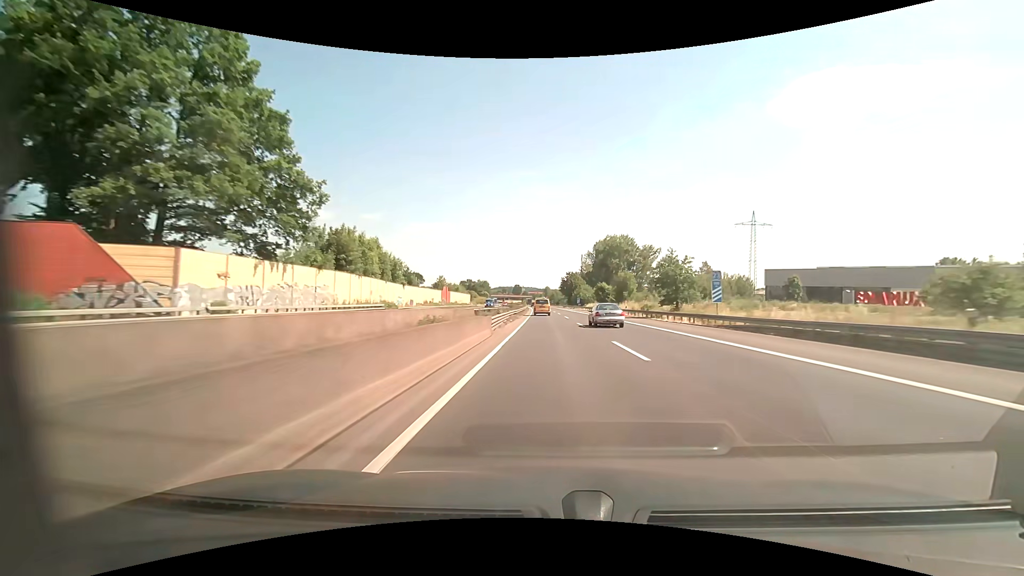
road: motorway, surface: asphalt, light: Day
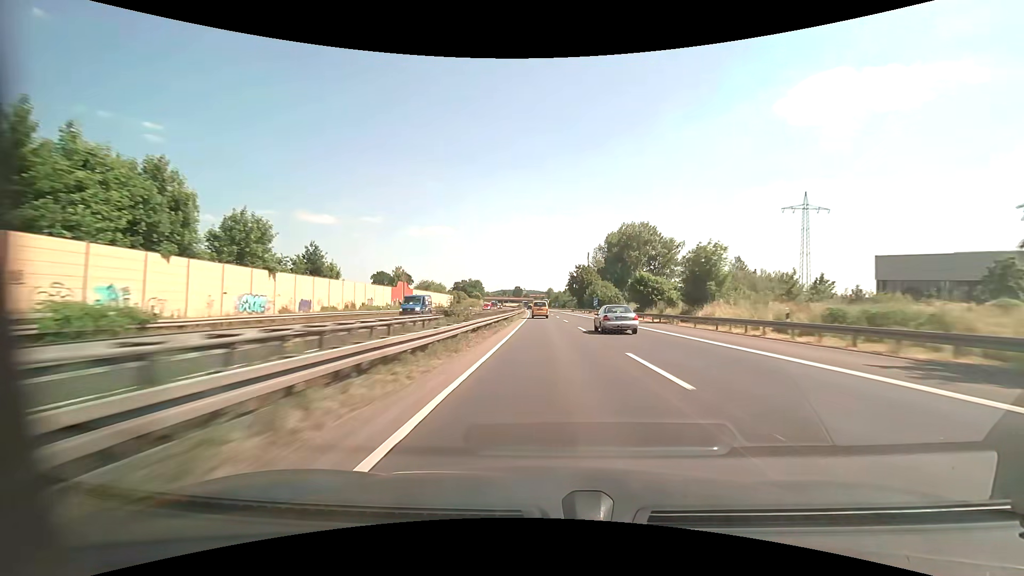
(+0.1, +39.9) m; 0°
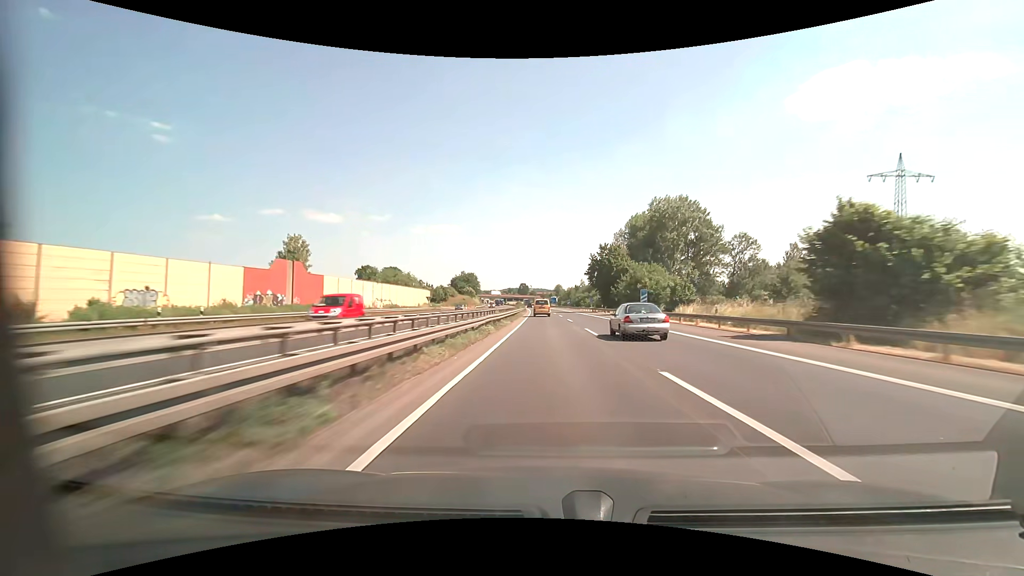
(-0.3, +40.3) m; -1°
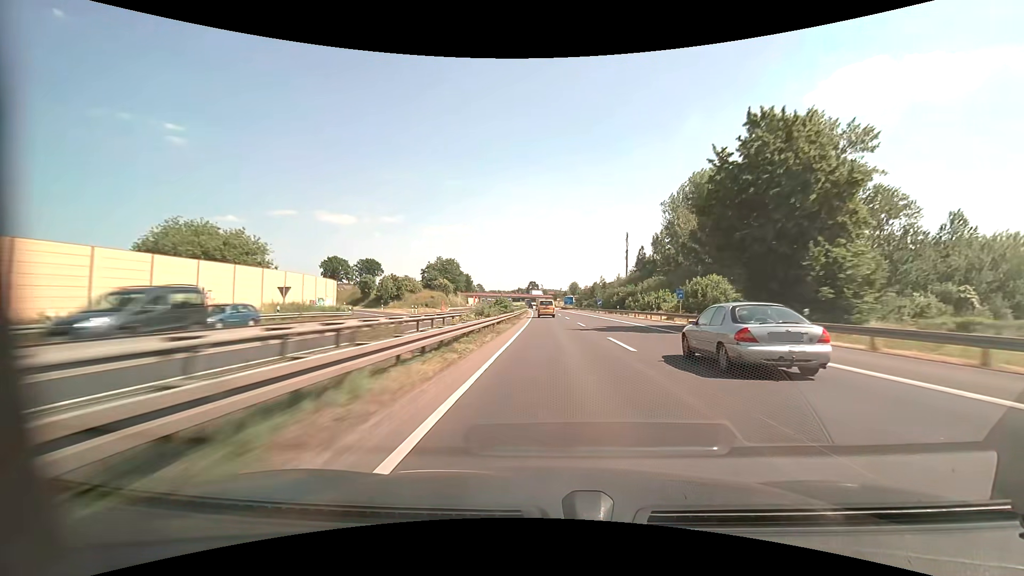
(-0.7, +60.7) m; -1°
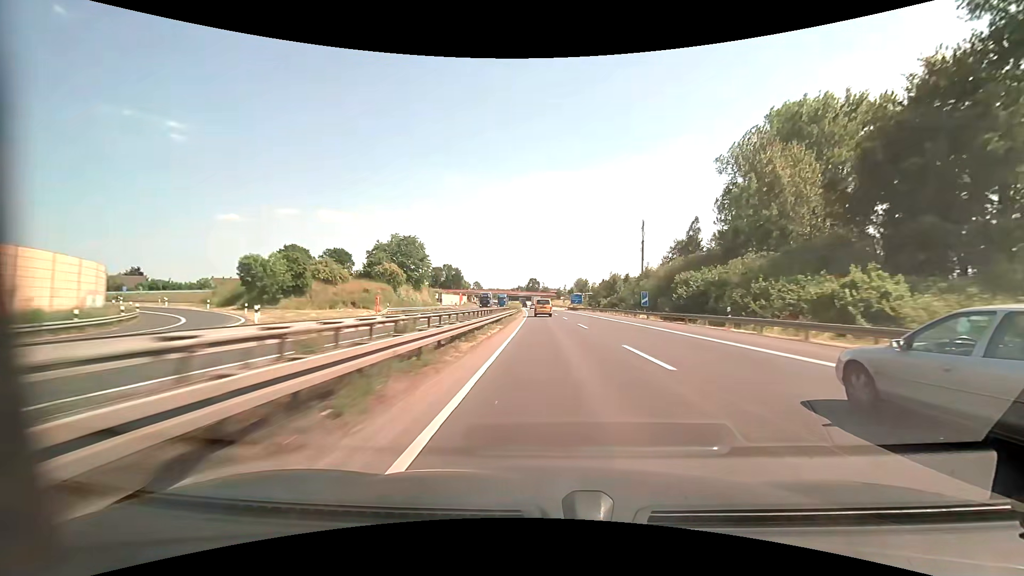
(-0.3, +40.3) m; 0°
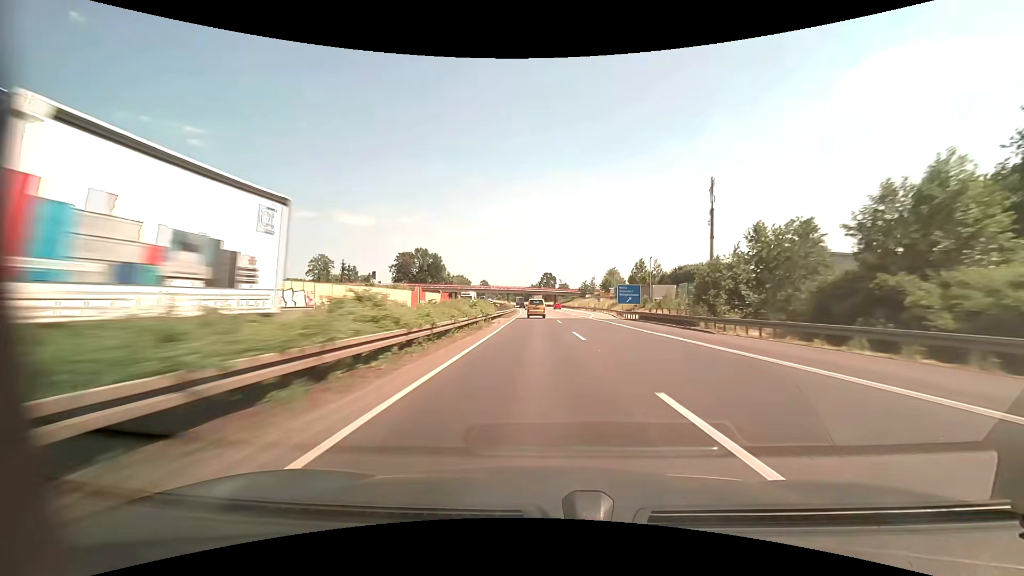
(-0.6, +80.0) m; -2°
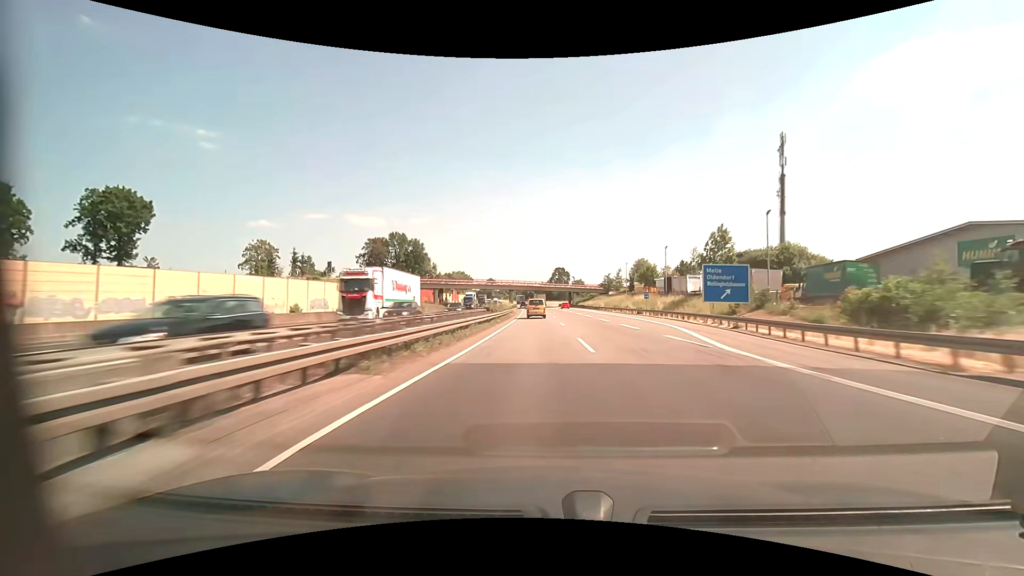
(-0.5, +39.7) m; -1°
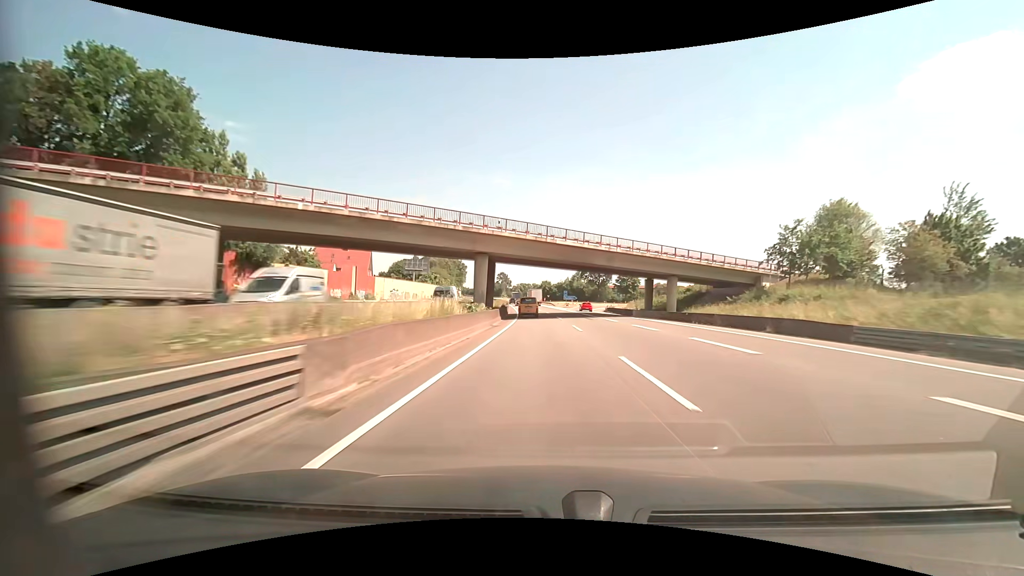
(-2.6, +97.9) m; -2°
(0, +10) (0, +20) (0, +30) (0, +40) (-1, +50) (-1, +60) (-2, +70) (-2, +80) (-3, +90) (-4, +100) m
